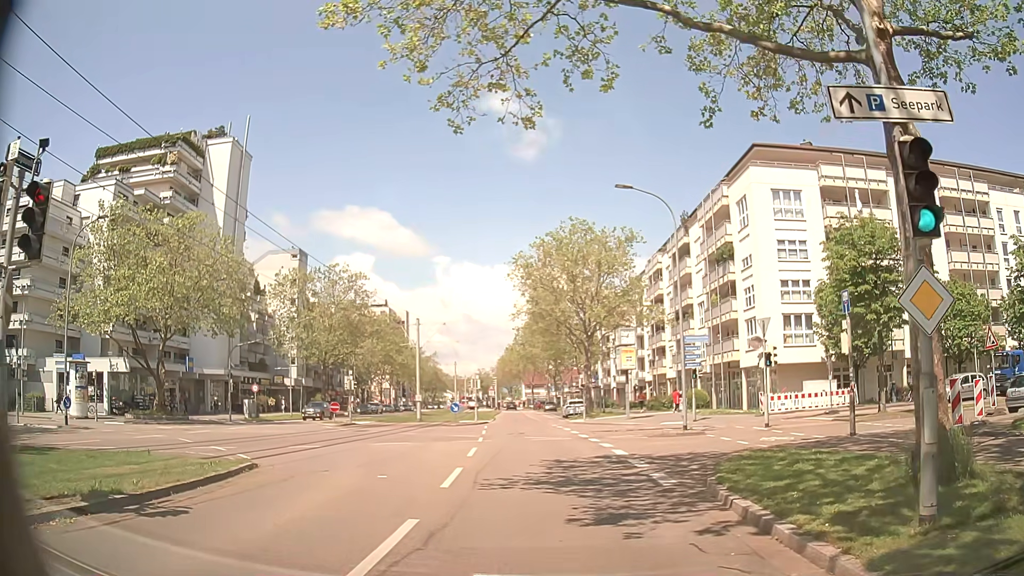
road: tertiary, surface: asphalt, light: Day
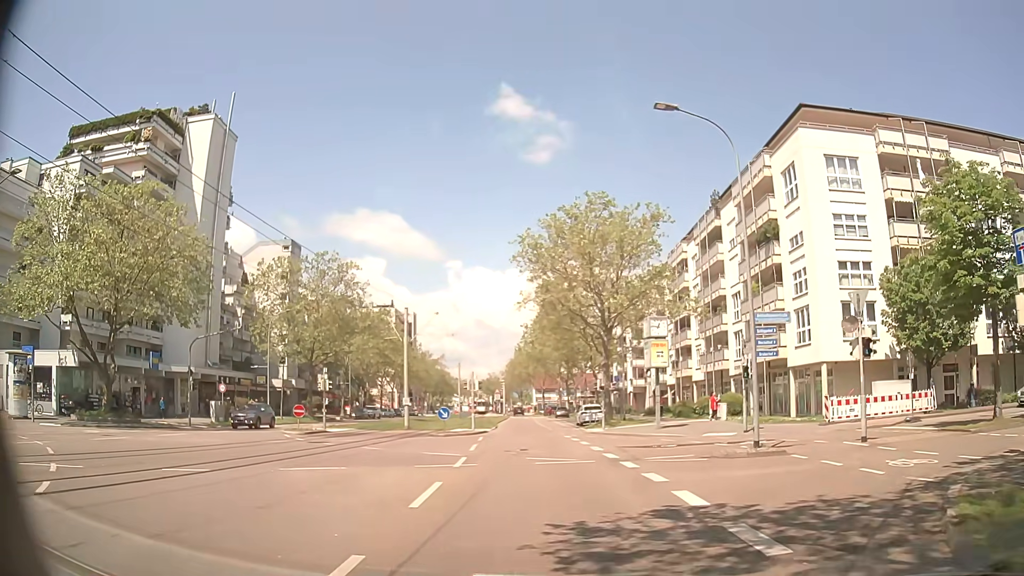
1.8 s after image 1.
(-0.1, +8.1) m; 0°
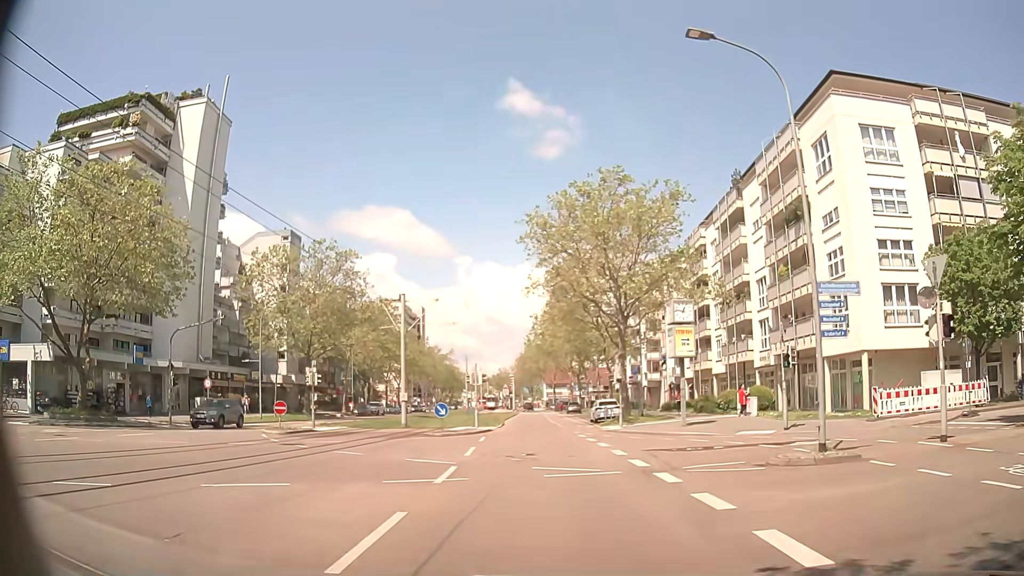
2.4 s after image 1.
(-0.2, +3.8) m; -3°
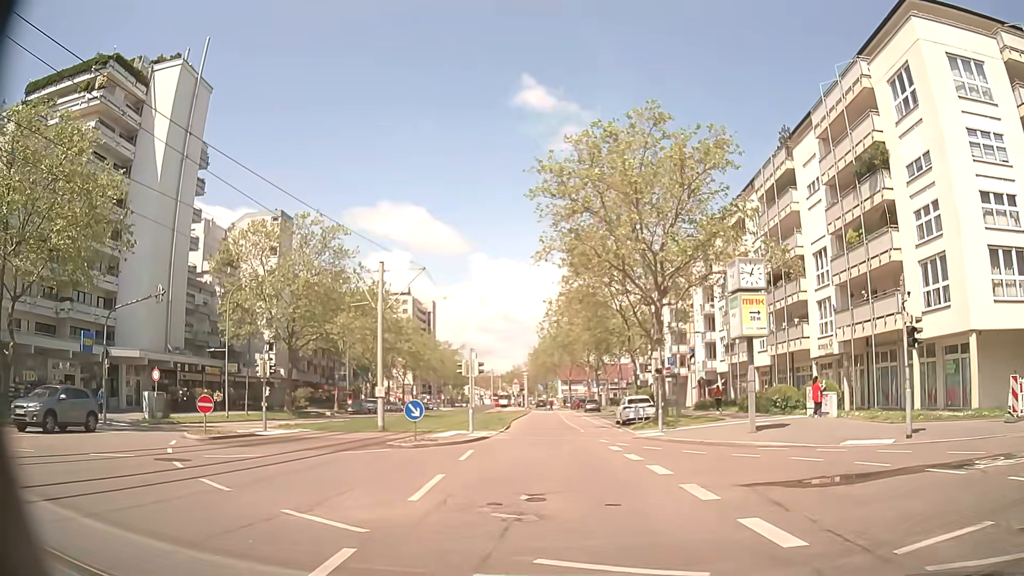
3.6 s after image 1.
(-0.1, +8.3) m; -2°
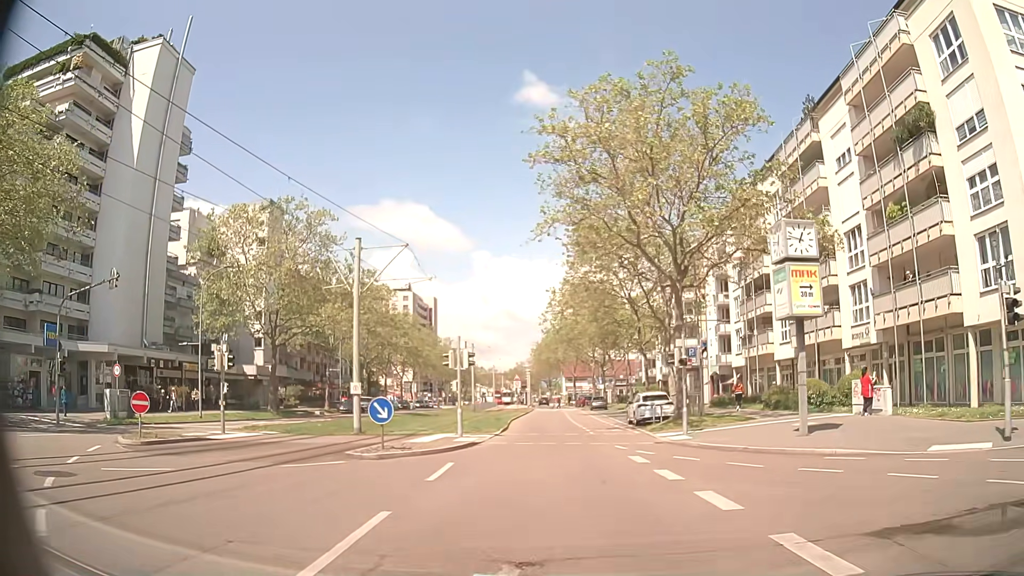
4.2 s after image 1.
(0.0, +4.2) m; 0°
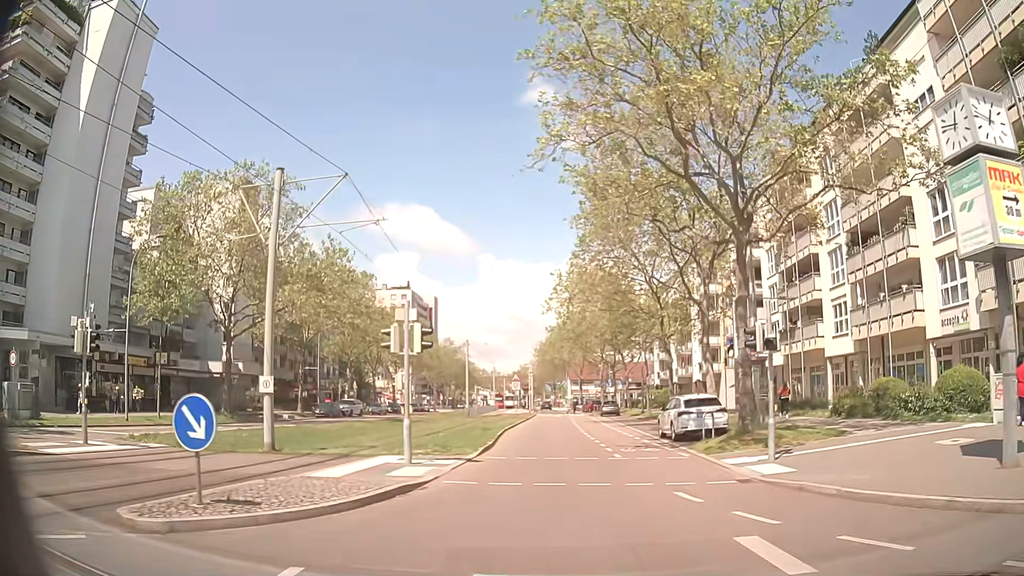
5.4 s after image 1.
(0.0, +8.6) m; 0°
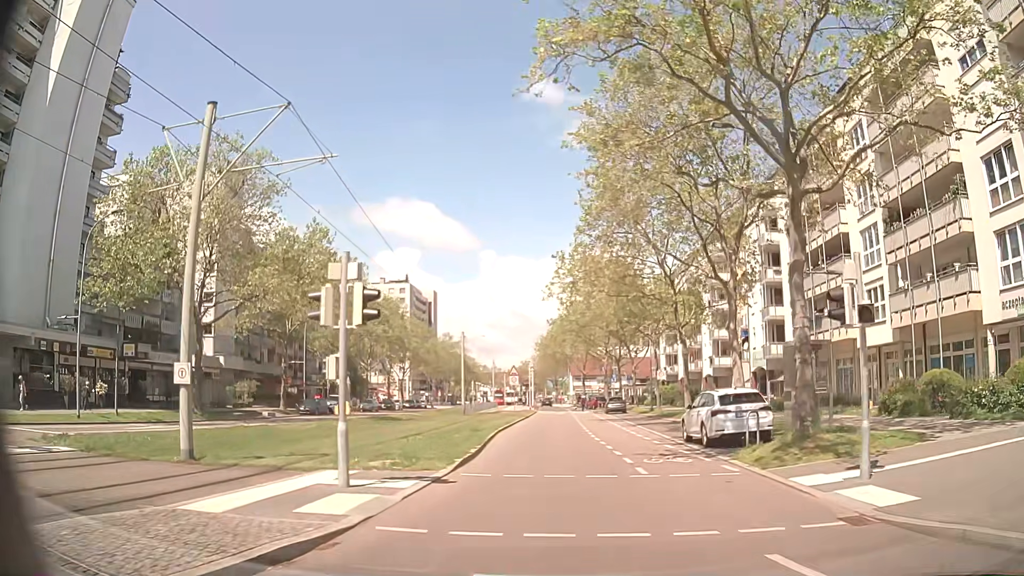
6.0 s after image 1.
(0.0, +4.3) m; -1°
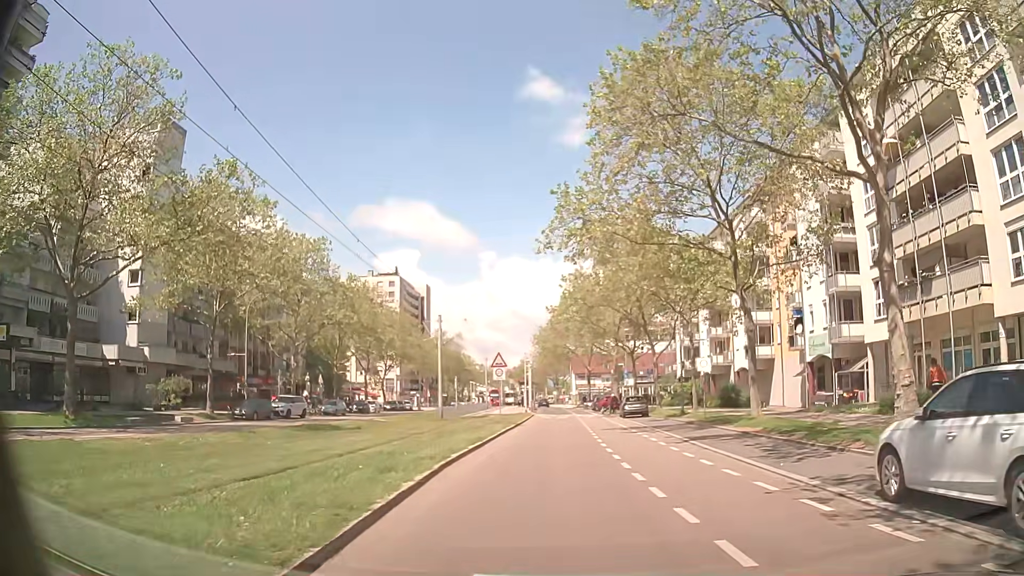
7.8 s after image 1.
(0.0, +12.6) m; +1°
